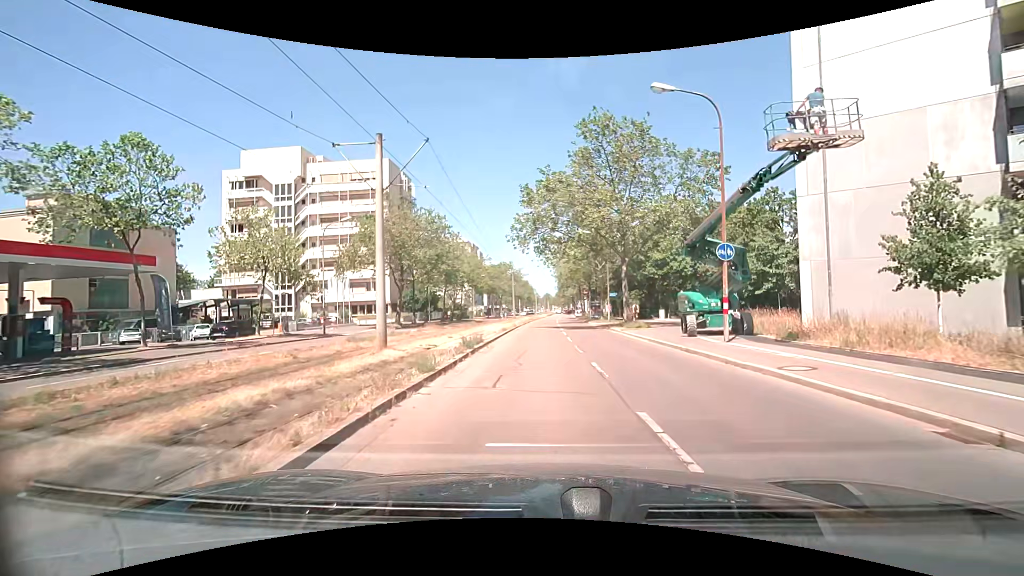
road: tertiary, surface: asphalt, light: Day
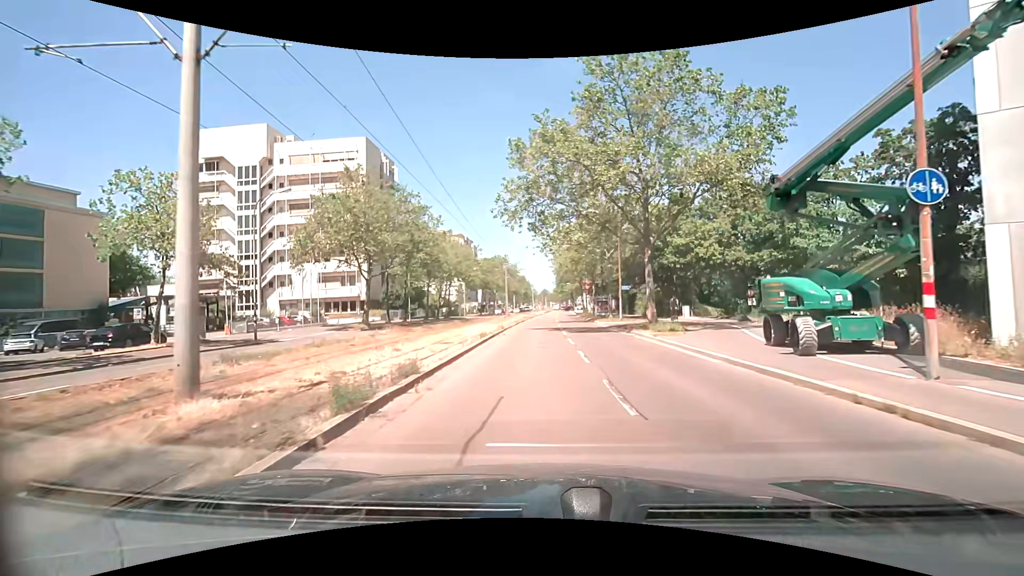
(0.0, +9.4) m; 0°
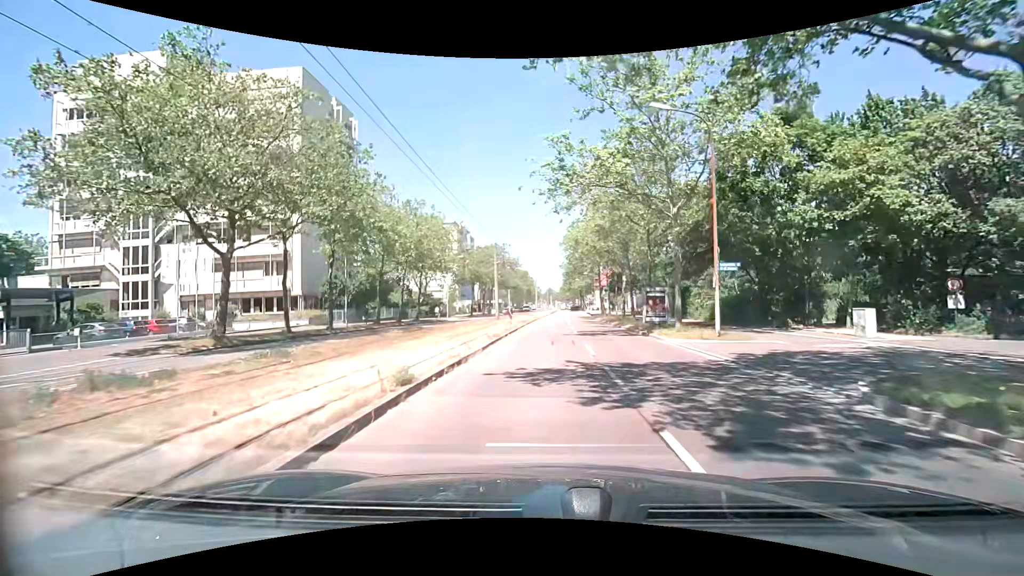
(-0.2, +21.7) m; -1°
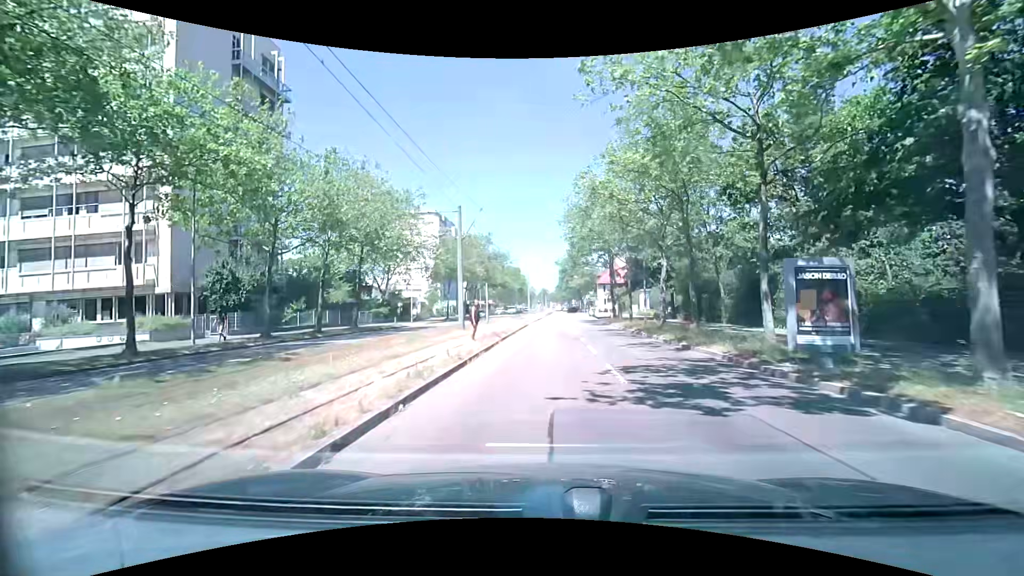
(+0.1, +17.4) m; +1°
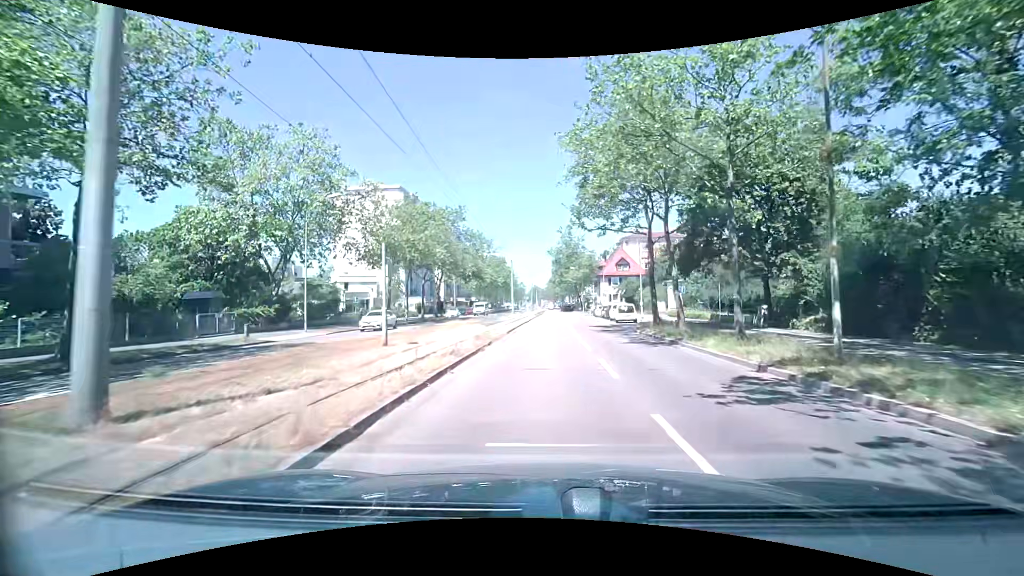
(+0.3, +23.5) m; +1°
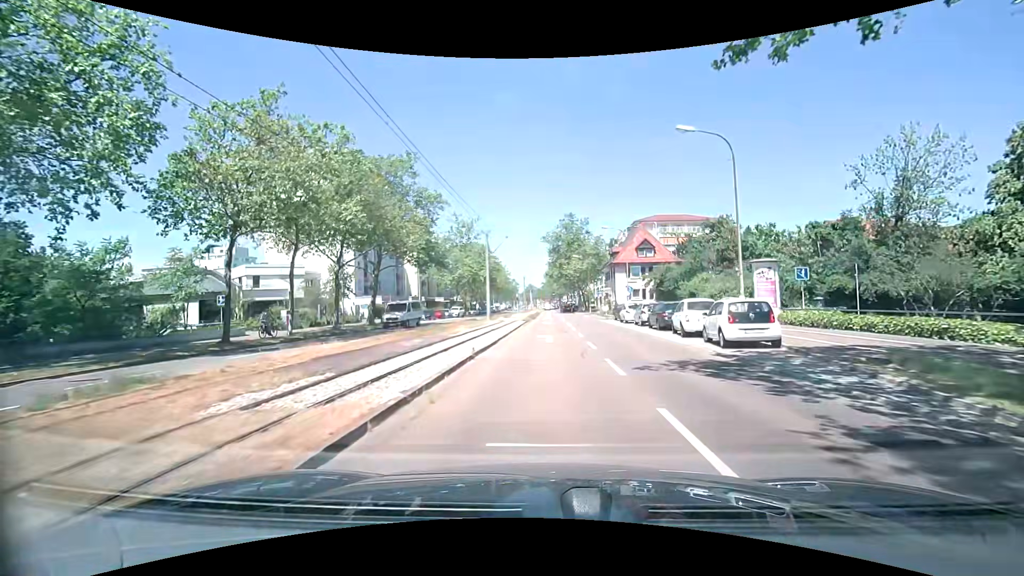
(+0.2, +24.1) m; +1°
(0, +10) (0, +20) (0, +30) (0, +40) (0, +50) (0, +60) (0, +70) (0, +80) (0, +90) (0, +100) m
